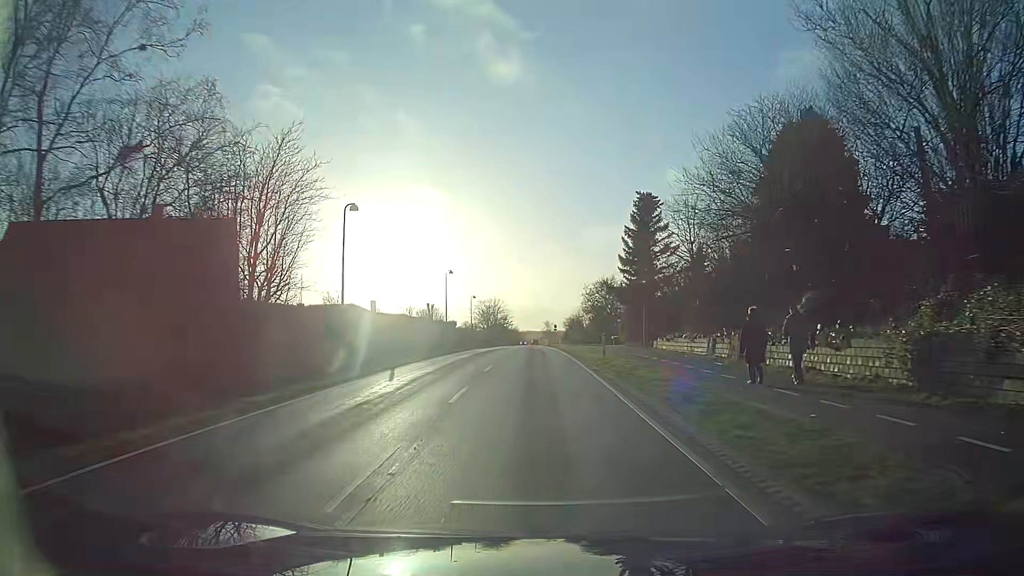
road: tertiary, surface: asphalt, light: Day
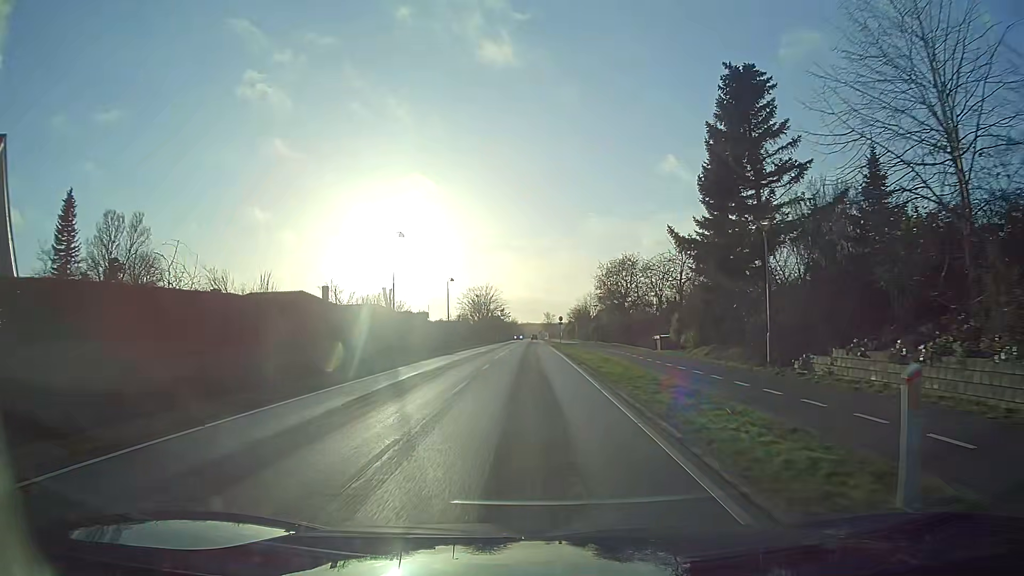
(0.0, +21.9) m; 0°
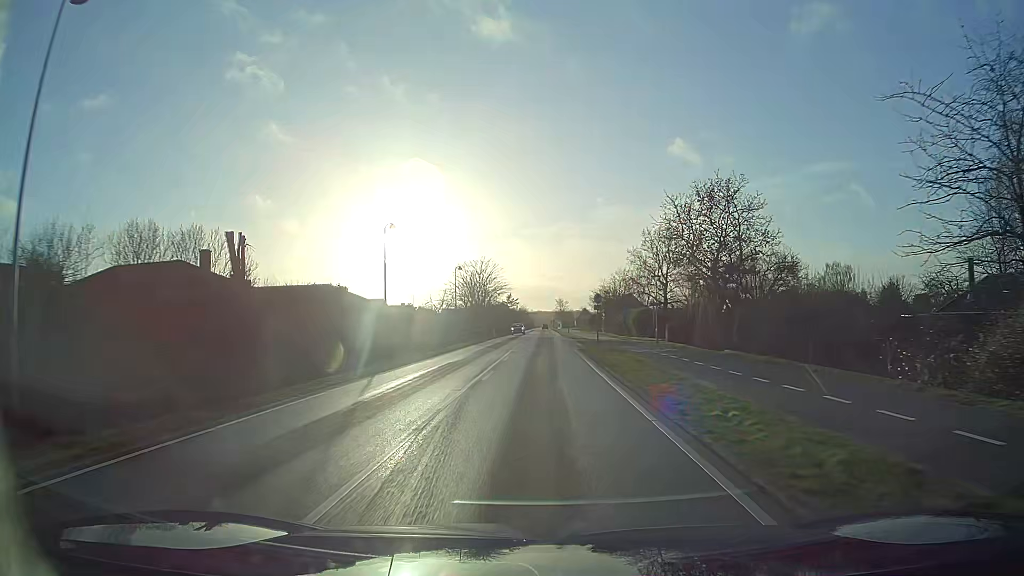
(-0.4, +30.6) m; -1°
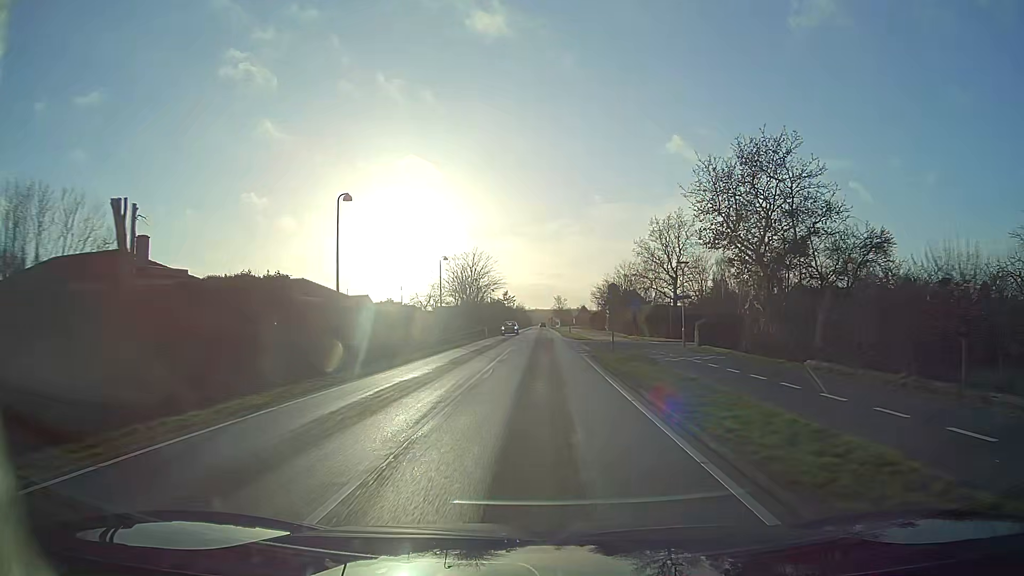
(0.0, +7.9) m; 0°
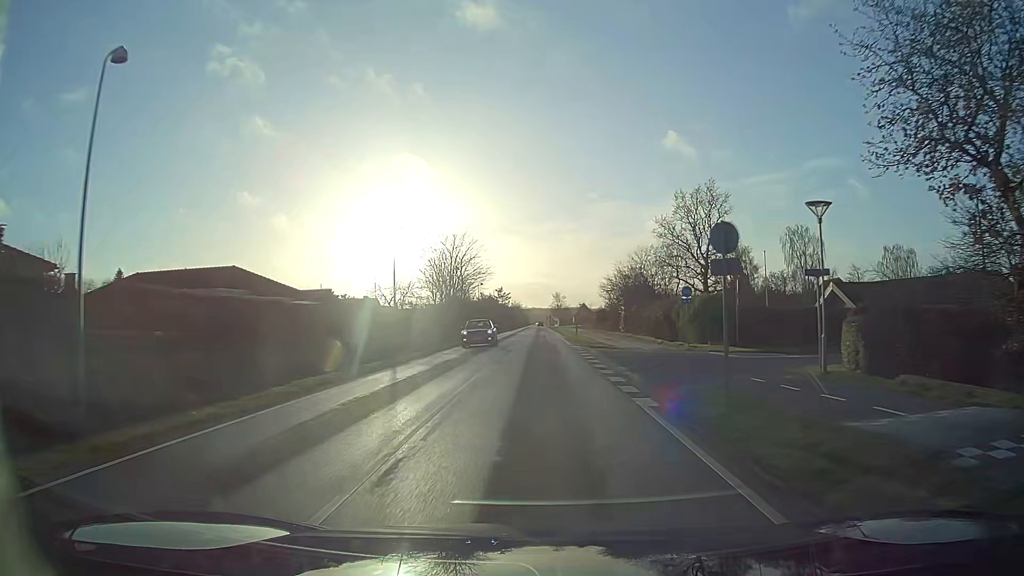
(+0.1, +16.2) m; 0°
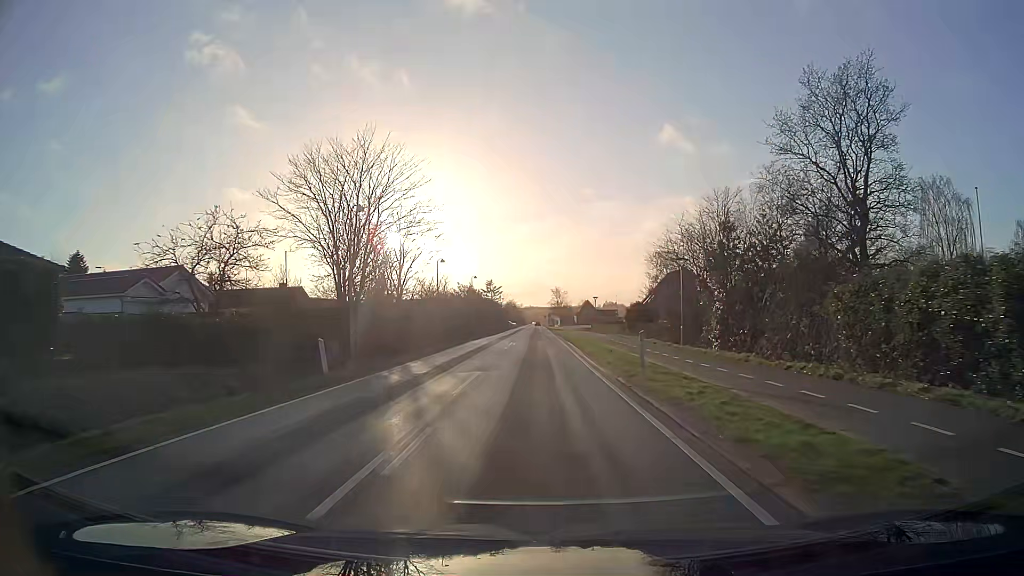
(+0.1, +33.4) m; 0°
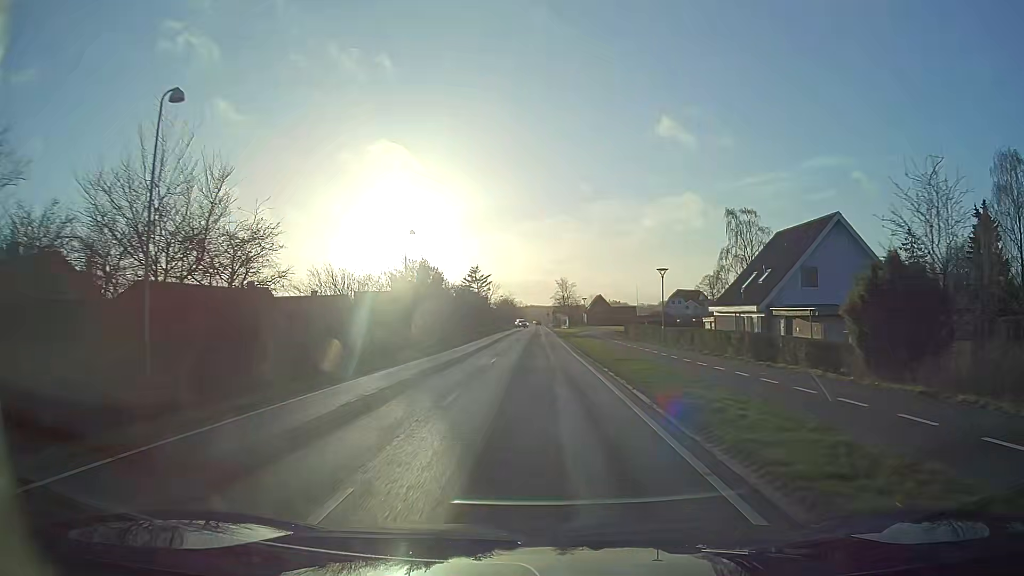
(-0.1, +41.5) m; 0°
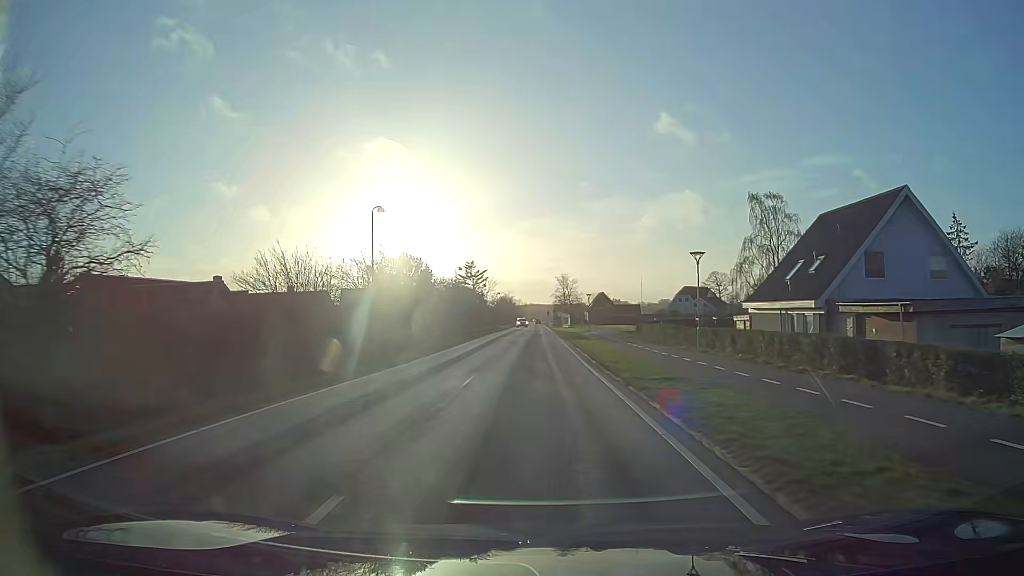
(0.0, +8.1) m; 0°
(0, +10) (0, +20) (0, +30) (0, +40) (0, +50) (0, +60) (0, +70) (0, +80) (0, +90) (0, +100) m
